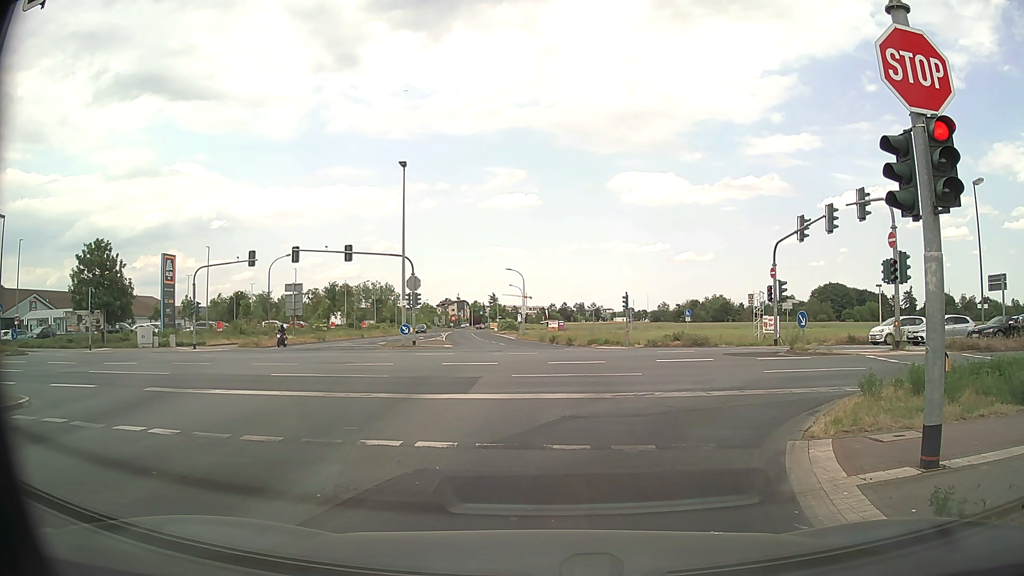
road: tertiary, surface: asphalt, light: Day
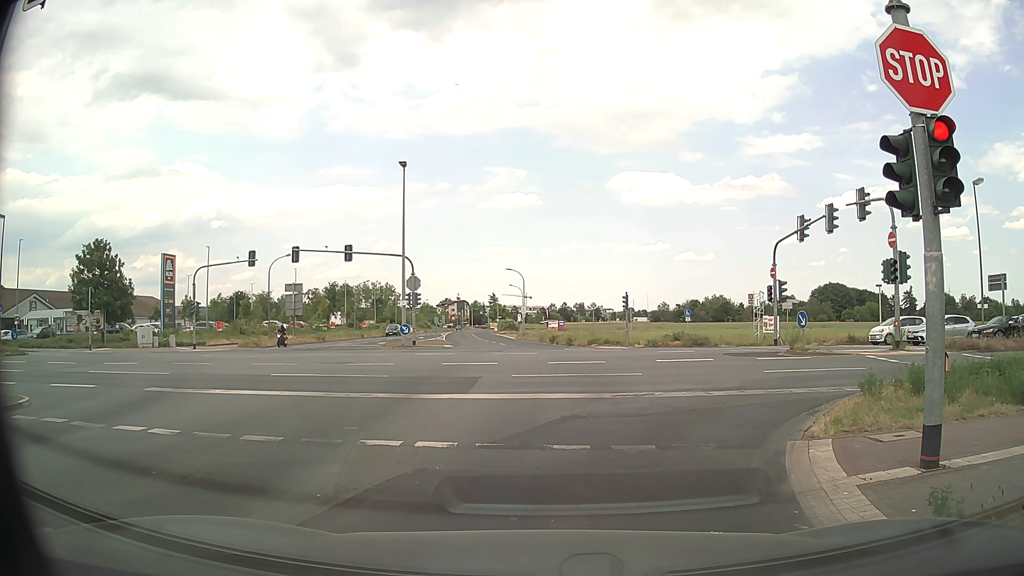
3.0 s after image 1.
(0.0, 0.0) m; 0°
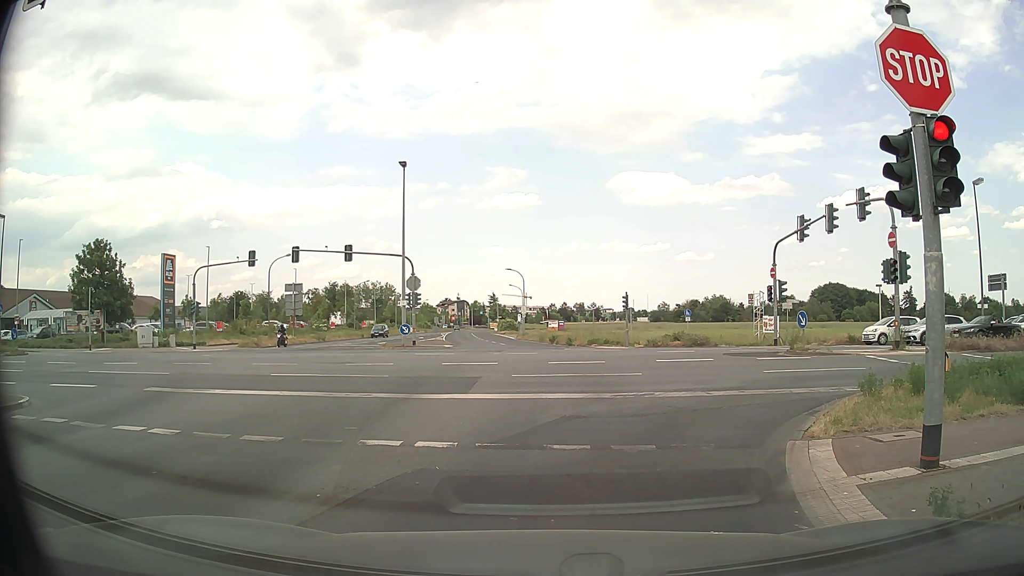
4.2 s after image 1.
(0.0, 0.0) m; 0°
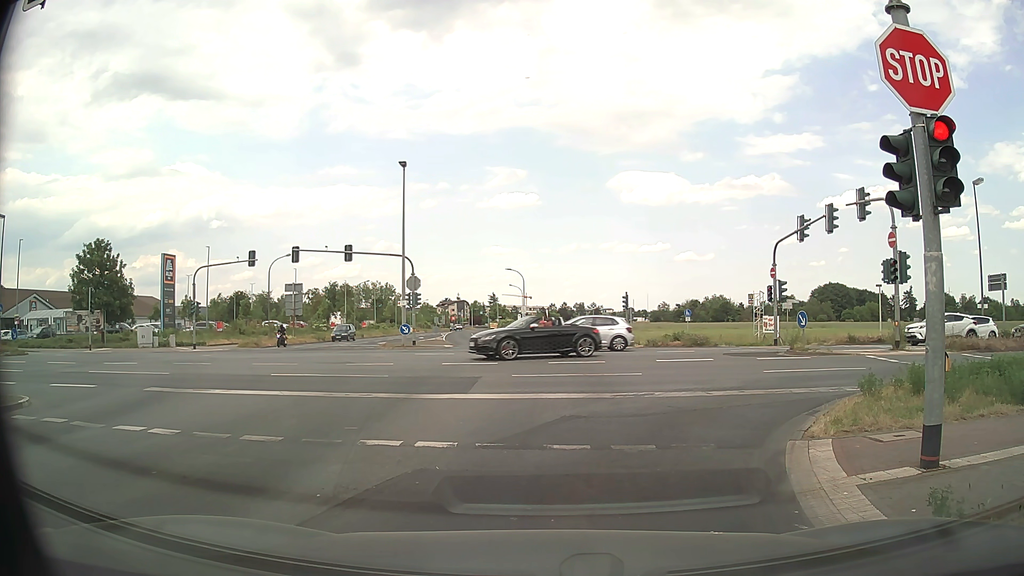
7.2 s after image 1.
(0.0, 0.0) m; 0°
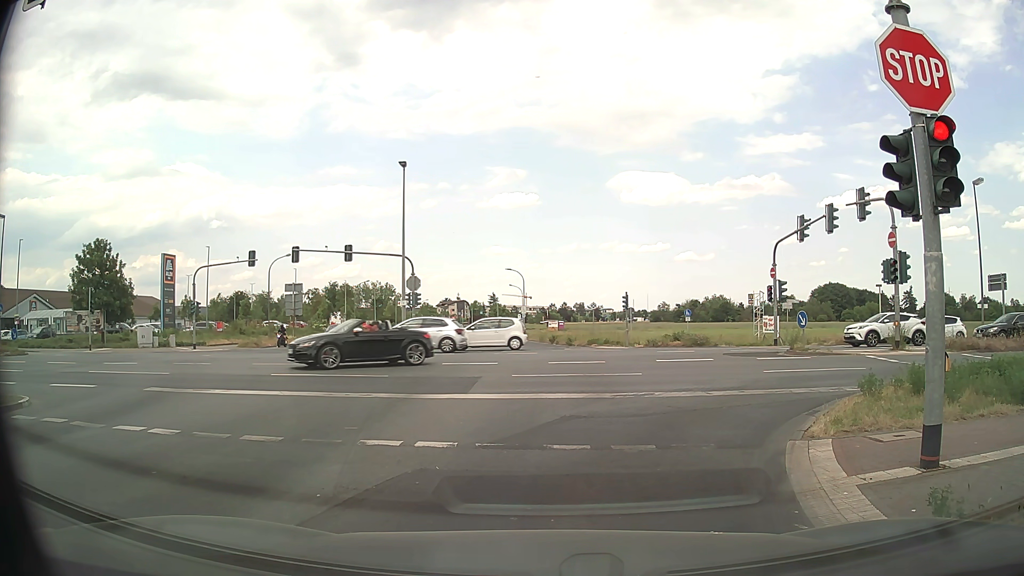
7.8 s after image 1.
(0.0, 0.0) m; 0°
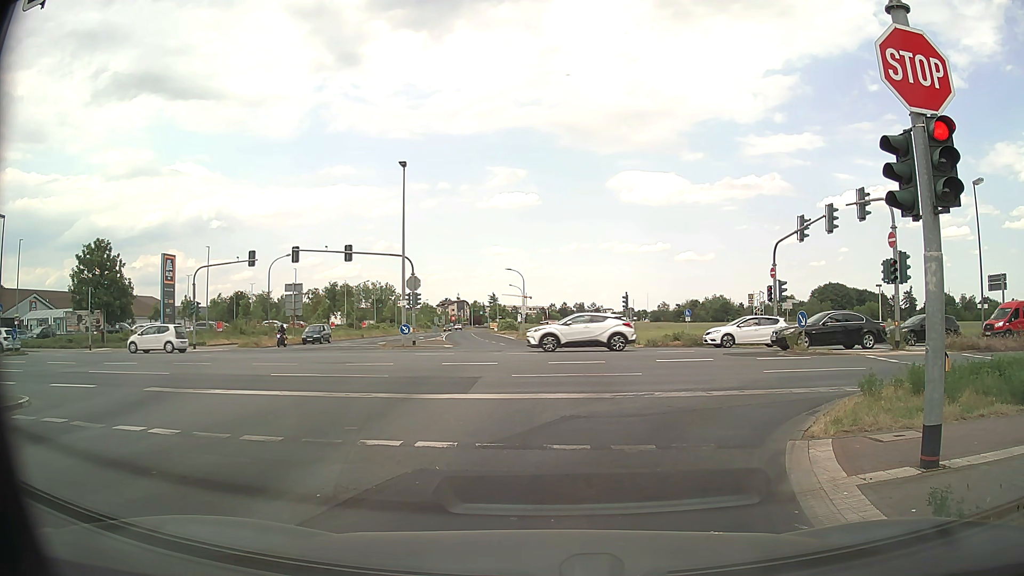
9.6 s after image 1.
(0.0, 0.0) m; 0°
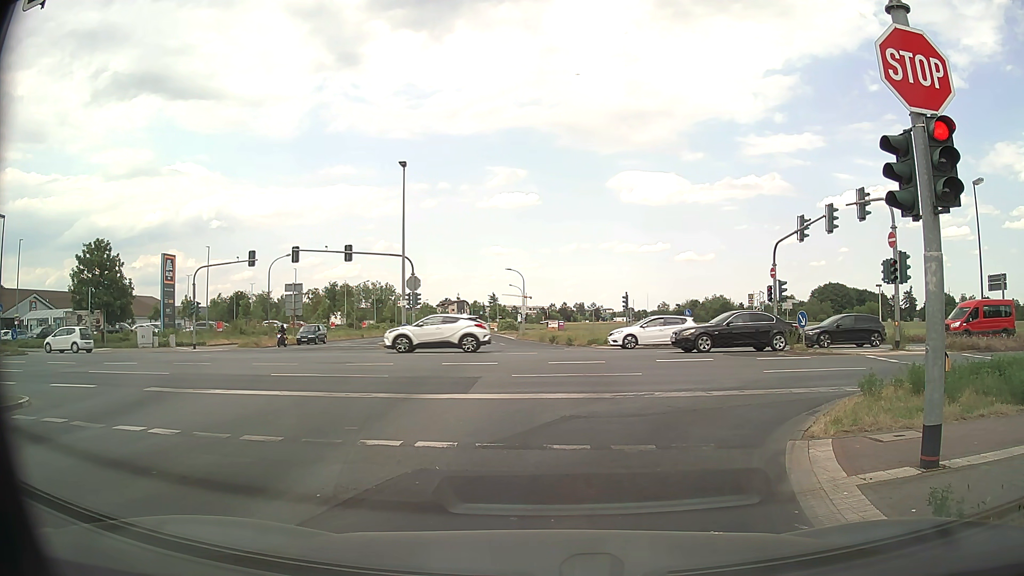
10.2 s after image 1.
(0.0, 0.0) m; 0°
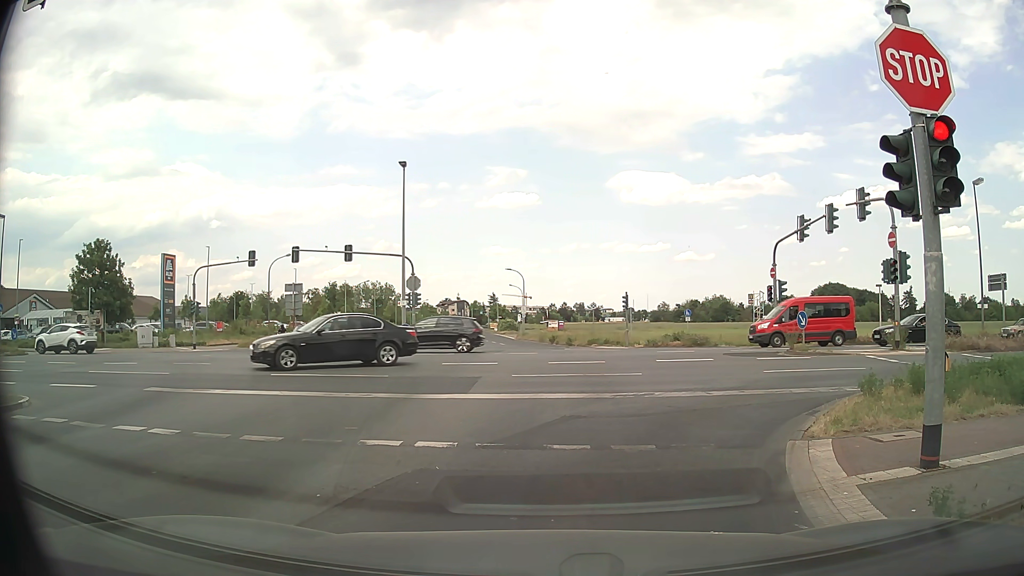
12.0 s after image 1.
(0.0, 0.0) m; 0°
